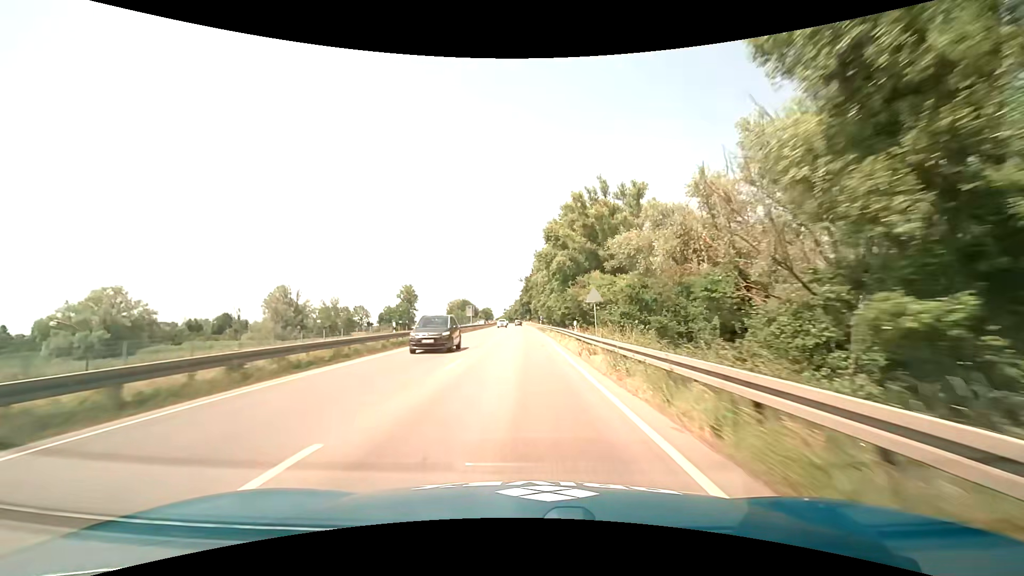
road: primary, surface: asphalt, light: Day
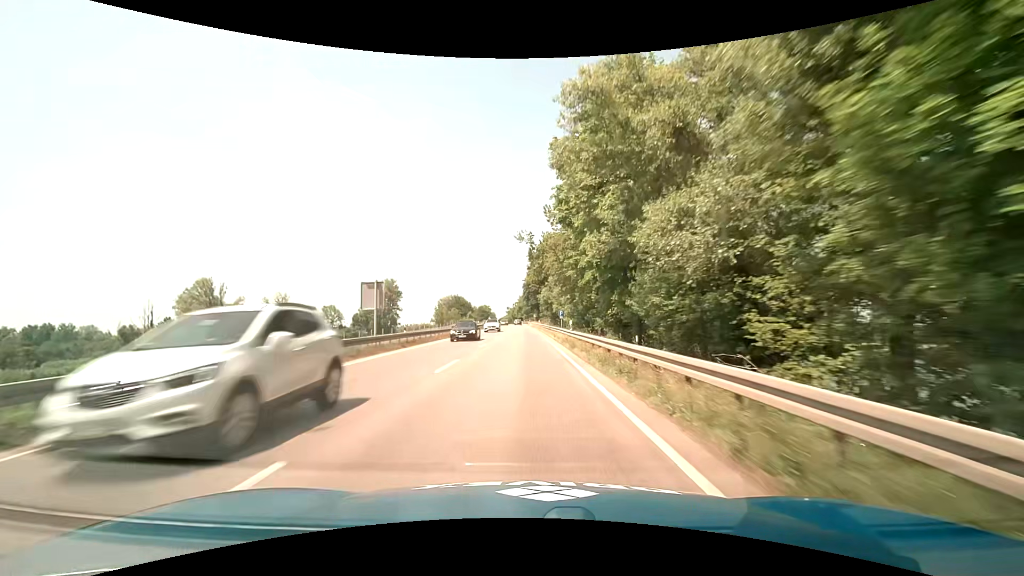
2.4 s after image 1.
(-0.4, +49.7) m; -1°
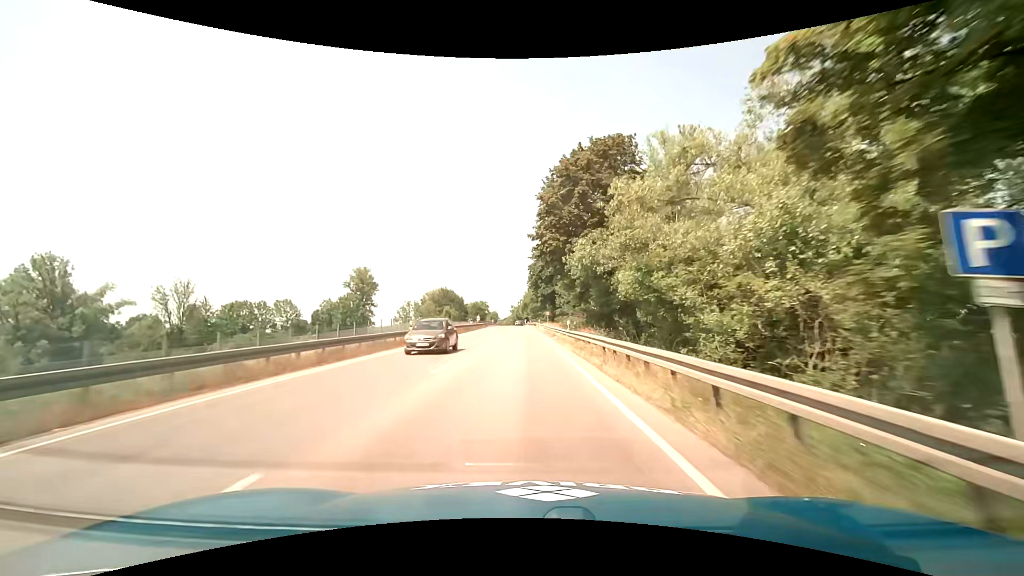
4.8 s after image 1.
(-0.4, +49.4) m; -1°
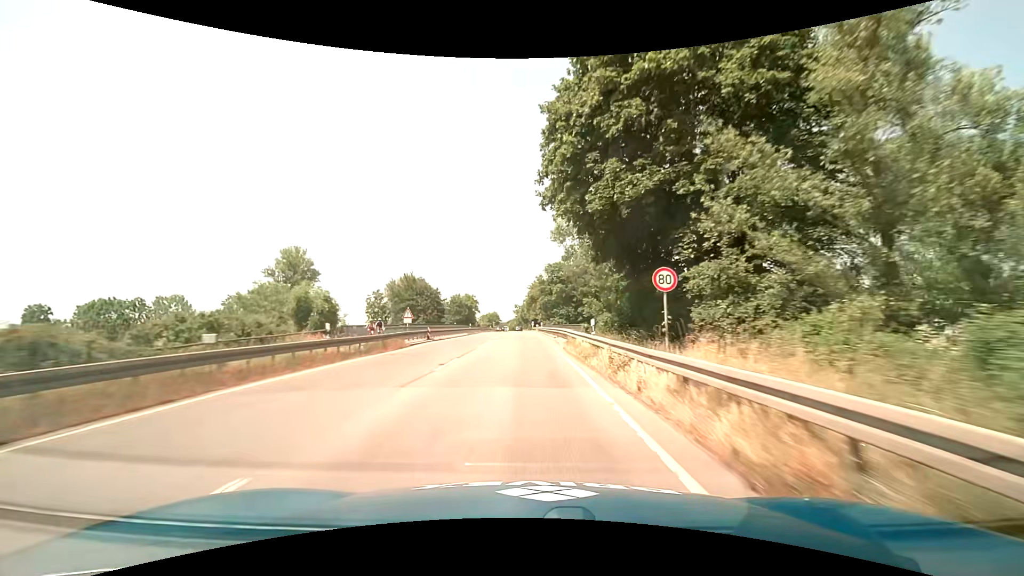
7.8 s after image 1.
(-0.1, +61.2) m; 0°
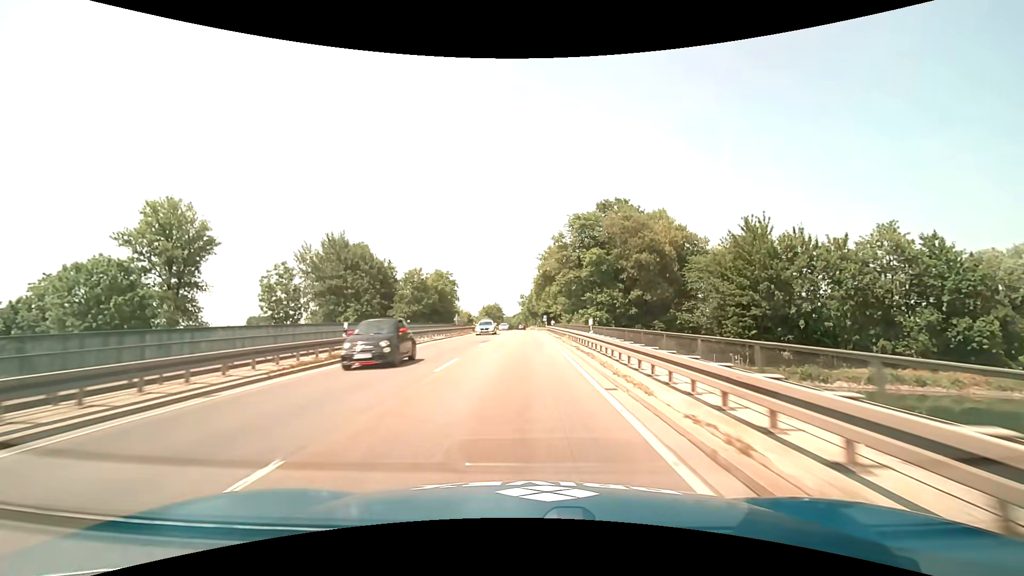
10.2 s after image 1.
(-0.5, +48.4) m; -1°
